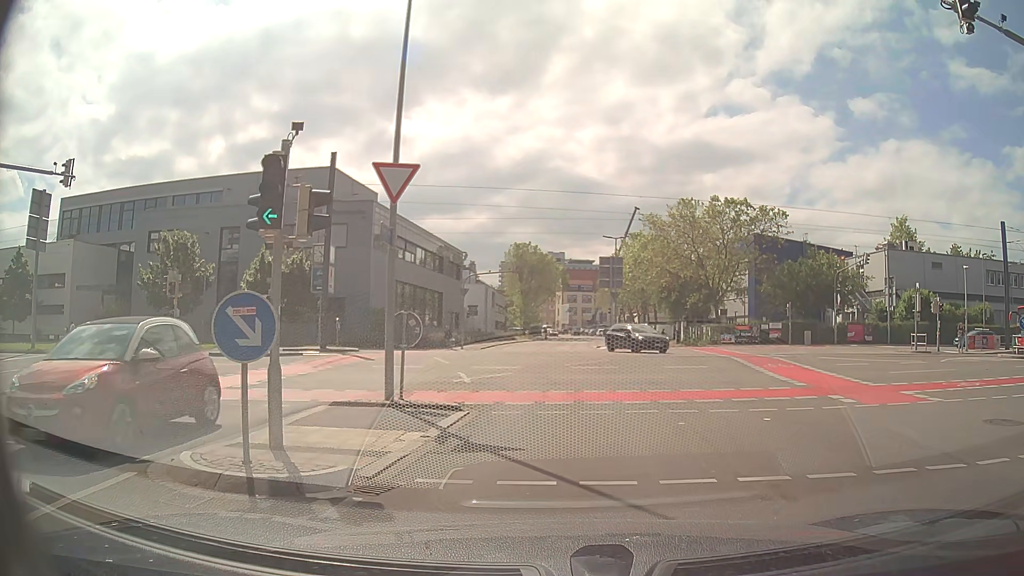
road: secondary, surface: asphalt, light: Day
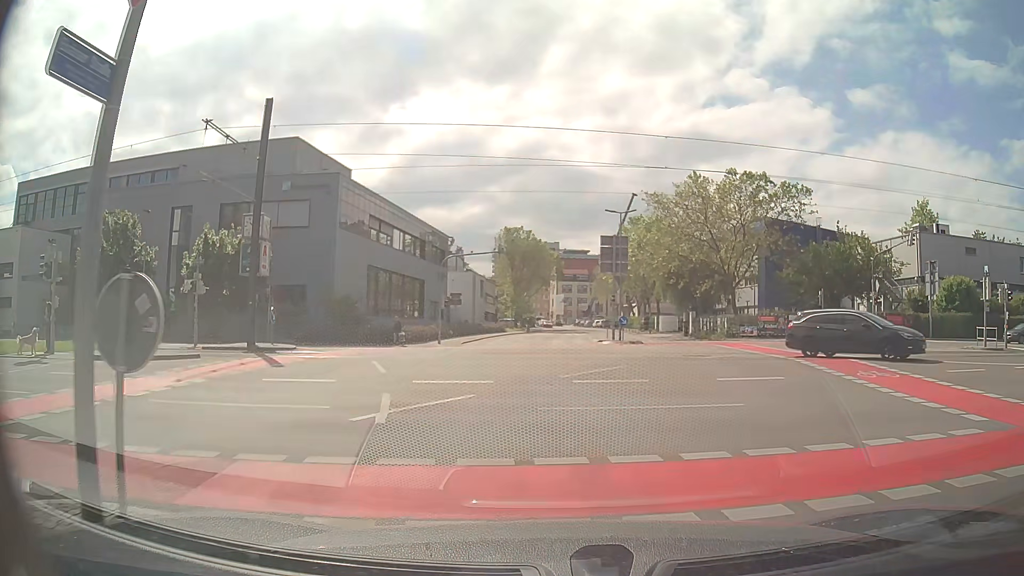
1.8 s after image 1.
(-0.1, +8.1) m; 0°
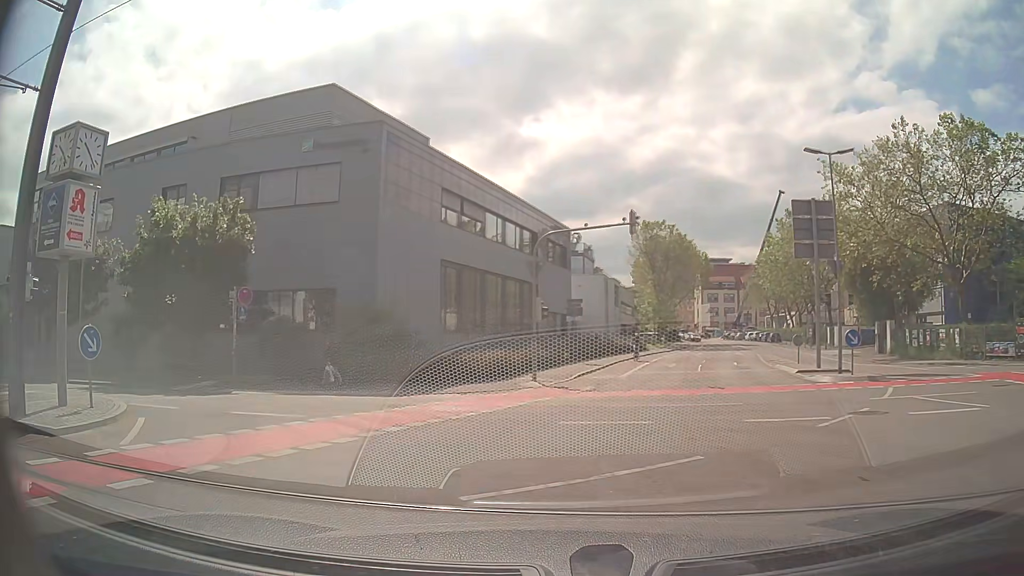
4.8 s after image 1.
(-0.7, +17.6) m; -11°
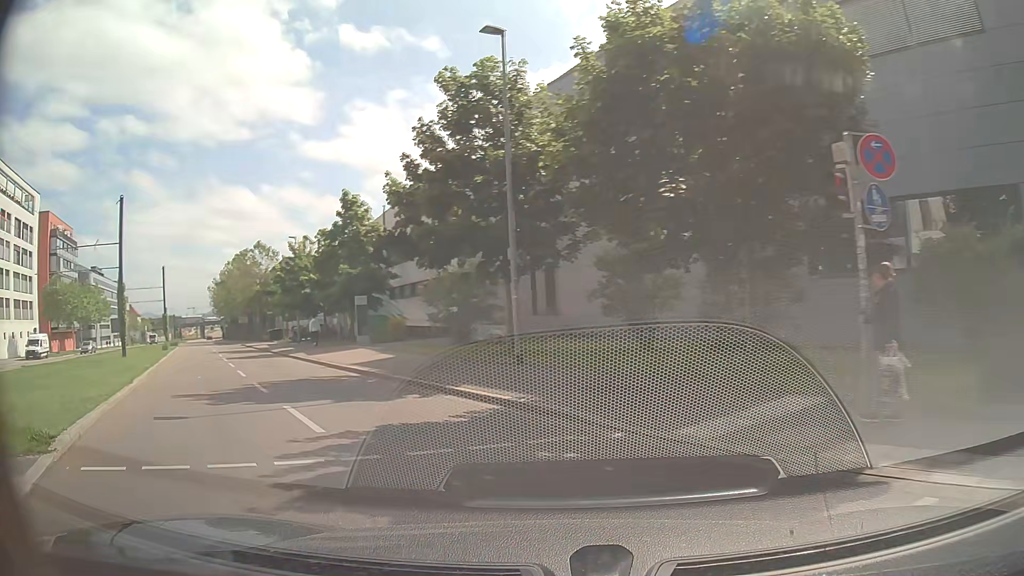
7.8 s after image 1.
(-6.2, +14.4) m; -51°
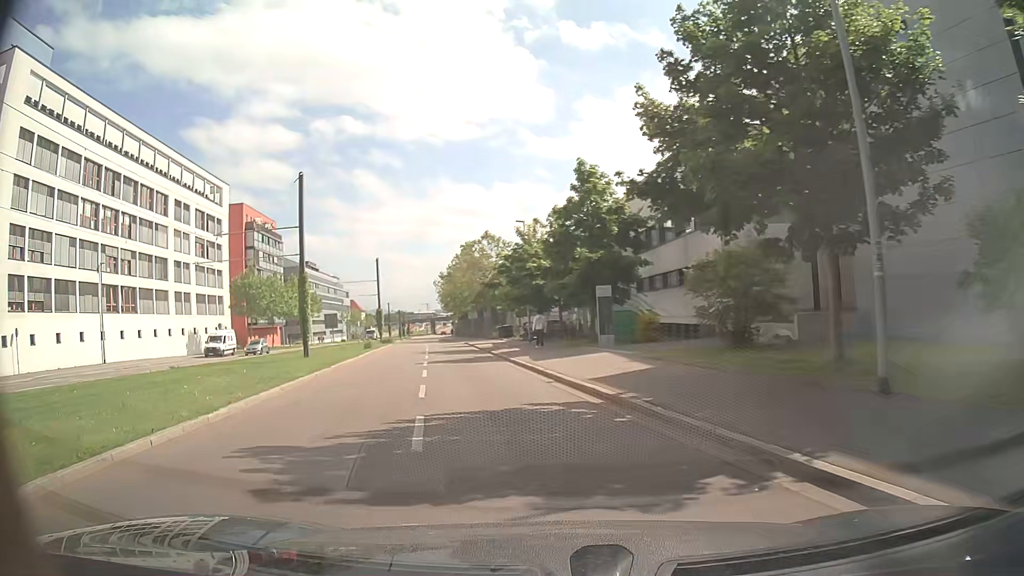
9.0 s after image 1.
(-1.6, +7.0) m; -22°
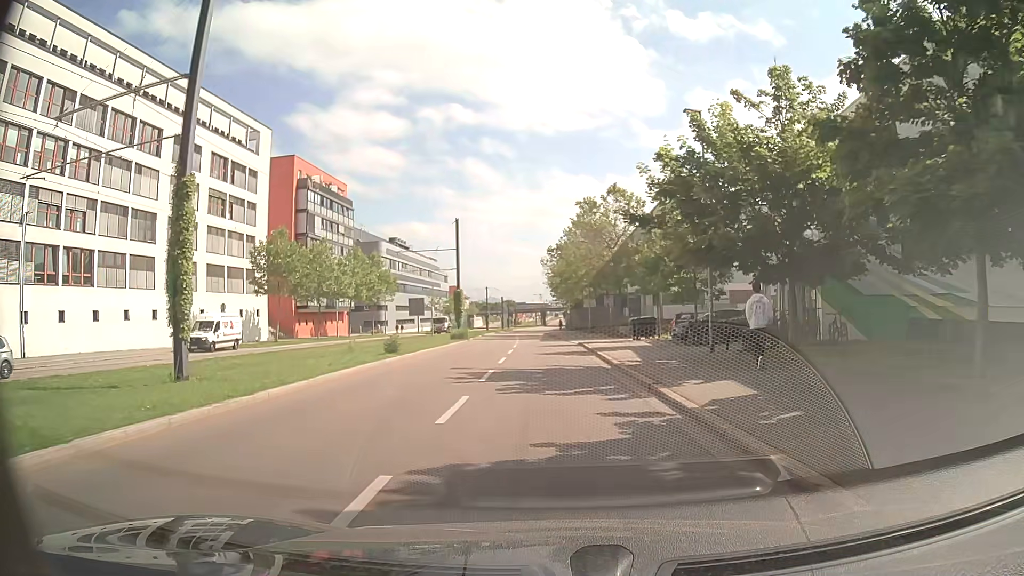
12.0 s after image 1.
(-3.2, +23.1) m; -11°
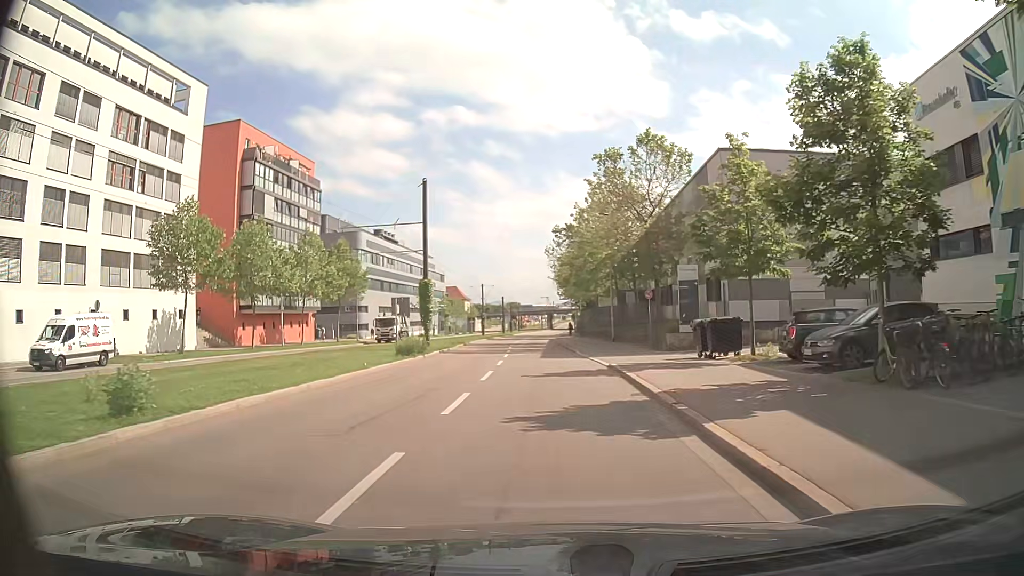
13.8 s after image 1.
(0.0, +17.1) m; 0°
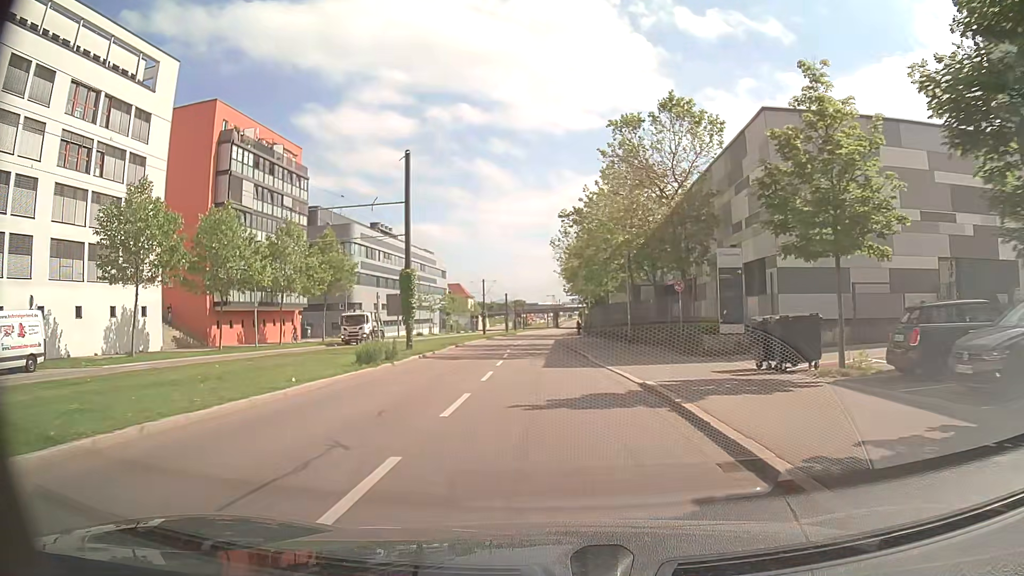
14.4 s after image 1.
(-0.1, +6.4) m; -1°
(0, +10) (0, +20) (-1, +30) (-1, +40) (-1, +50) (-1, +60) (-1, +70) (-1, +80) (0, +90) (0, +100) m
